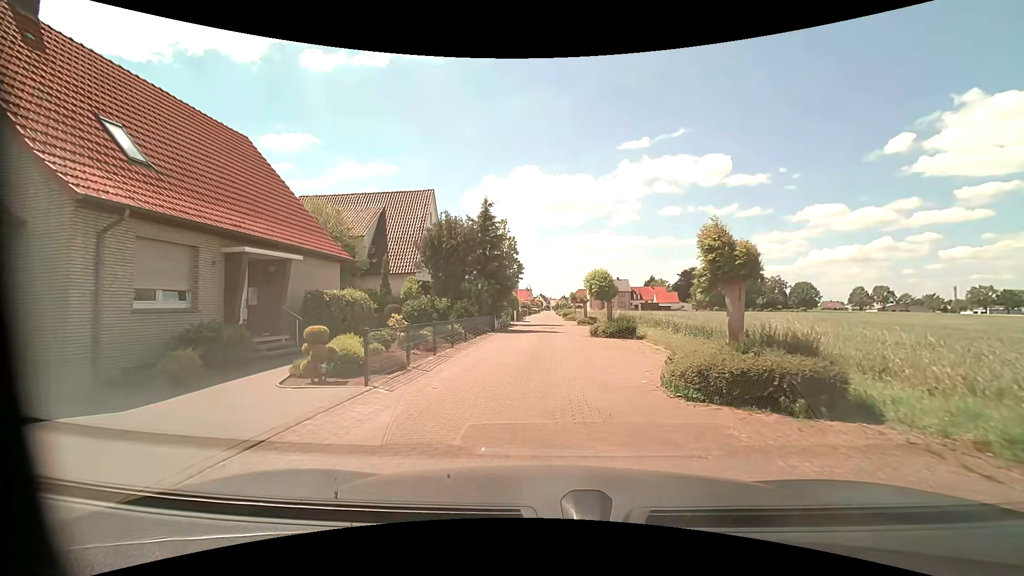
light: Day
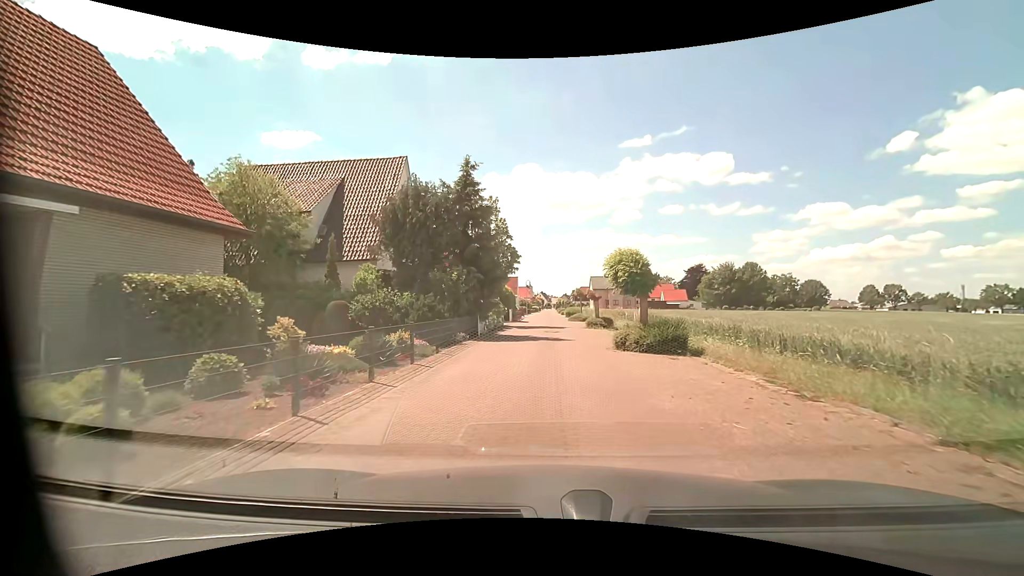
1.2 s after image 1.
(-0.1, +7.6) m; -1°
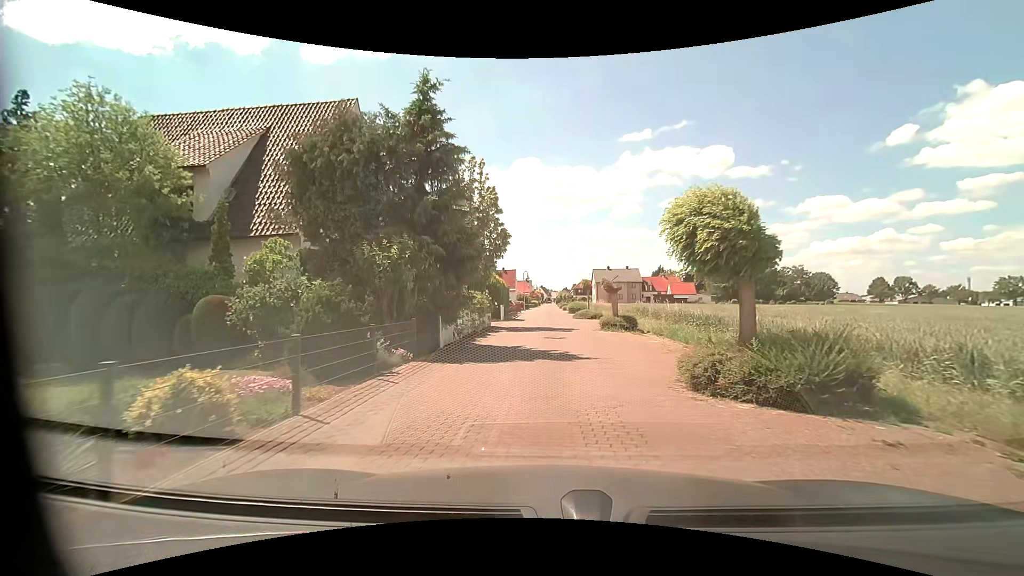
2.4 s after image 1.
(+0.1, +7.7) m; +2°
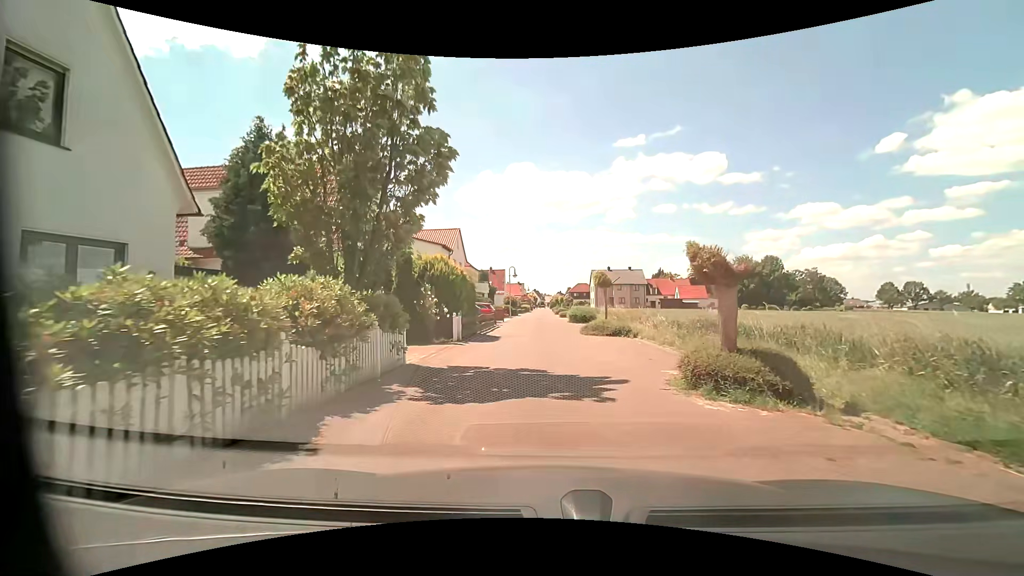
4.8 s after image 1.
(-0.2, +14.3) m; -1°
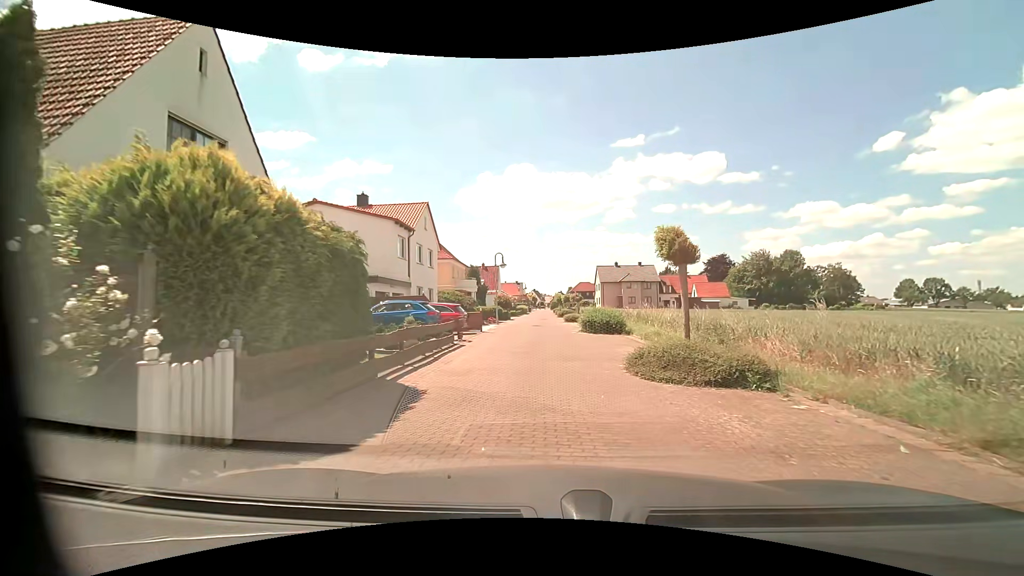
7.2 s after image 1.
(+0.1, +13.2) m; 0°
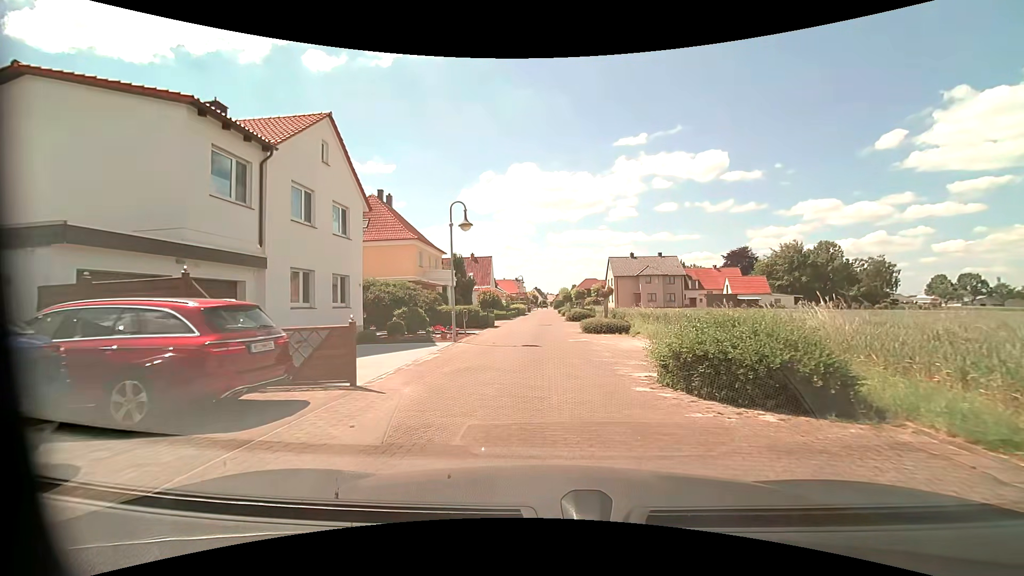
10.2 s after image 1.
(0.0, +16.9) m; +1°
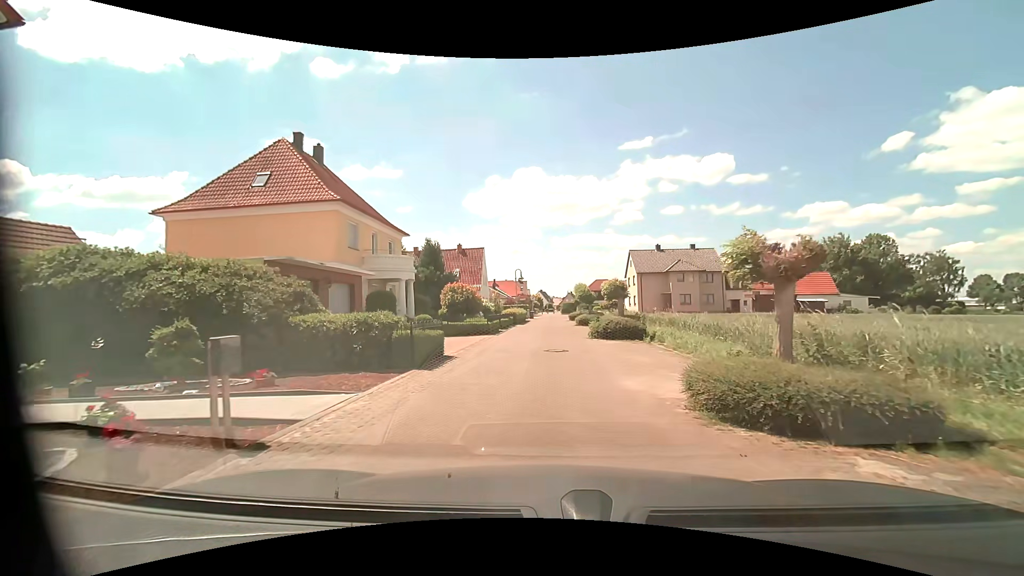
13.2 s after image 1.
(-0.3, +16.7) m; -1°
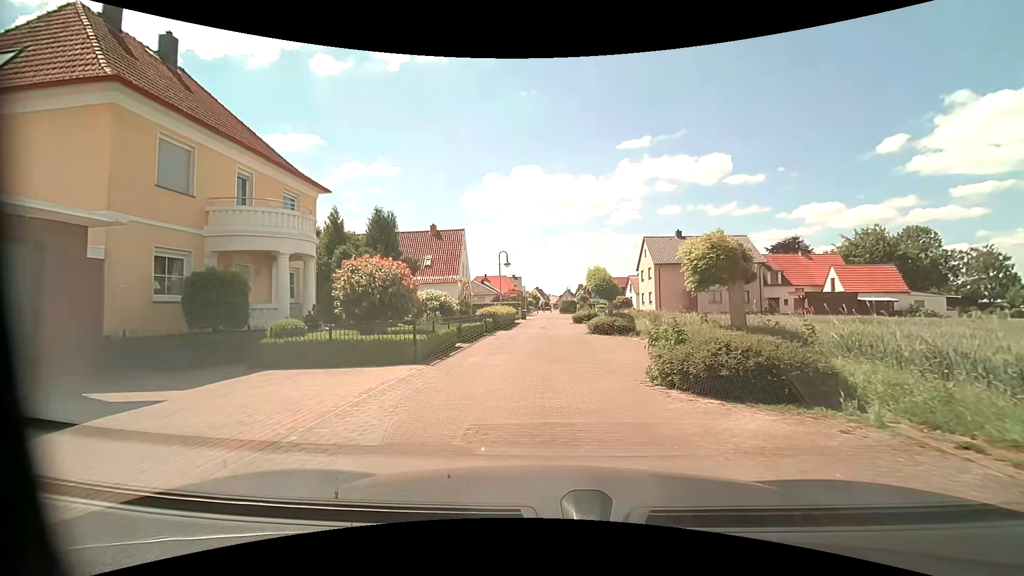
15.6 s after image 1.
(-0.1, +13.2) m; 0°
(0, +10) (0, +20) (0, +30) (+1, +40) (+1, +50) (+1, +60) (+1, +70) (+1, +80) (+1, +90) (+4, +100) m
